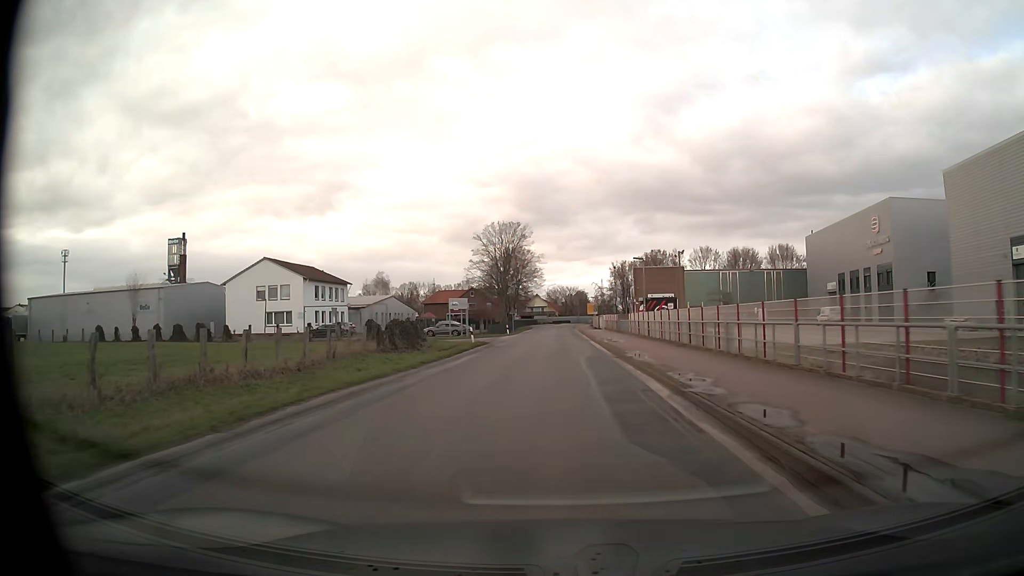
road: unclassified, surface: asphalt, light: Day
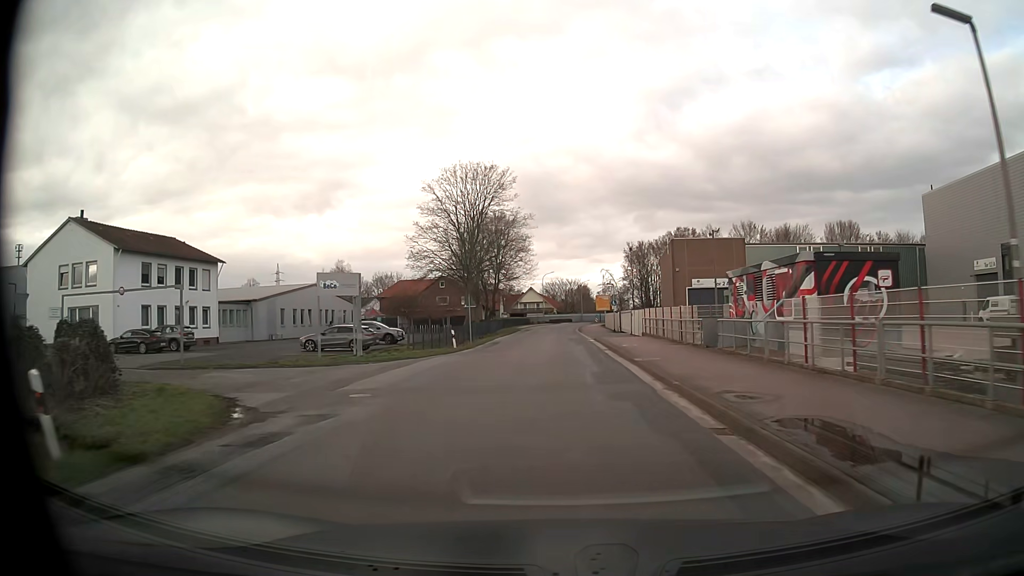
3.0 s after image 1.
(-0.1, +35.9) m; 0°
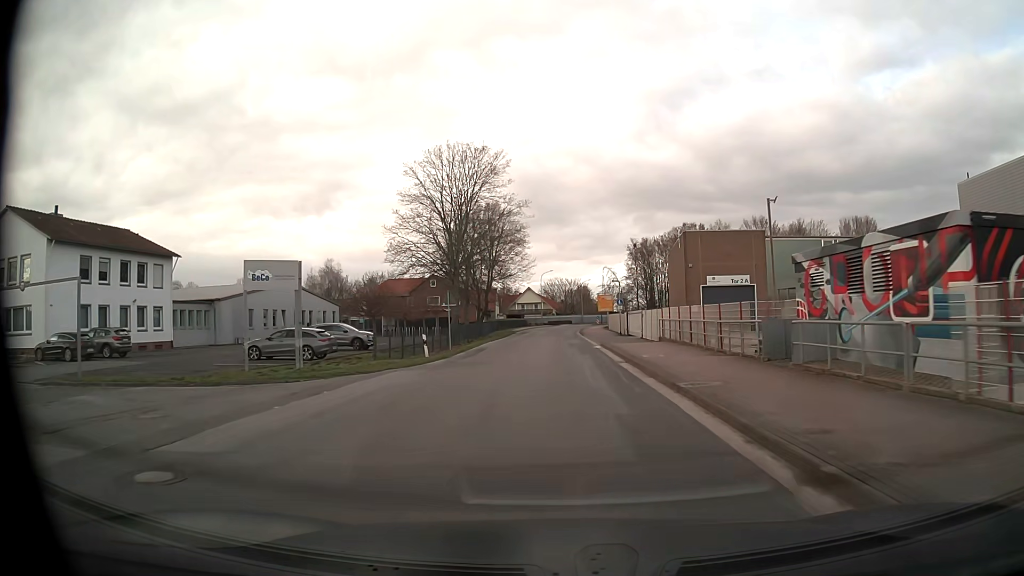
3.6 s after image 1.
(0.0, +7.4) m; 0°
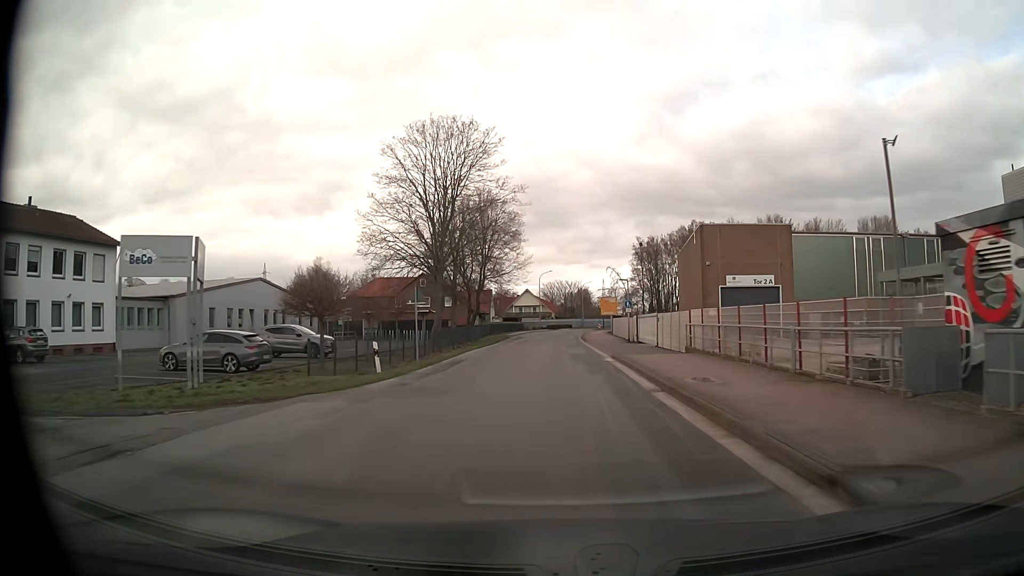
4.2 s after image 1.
(0.0, +7.5) m; 0°
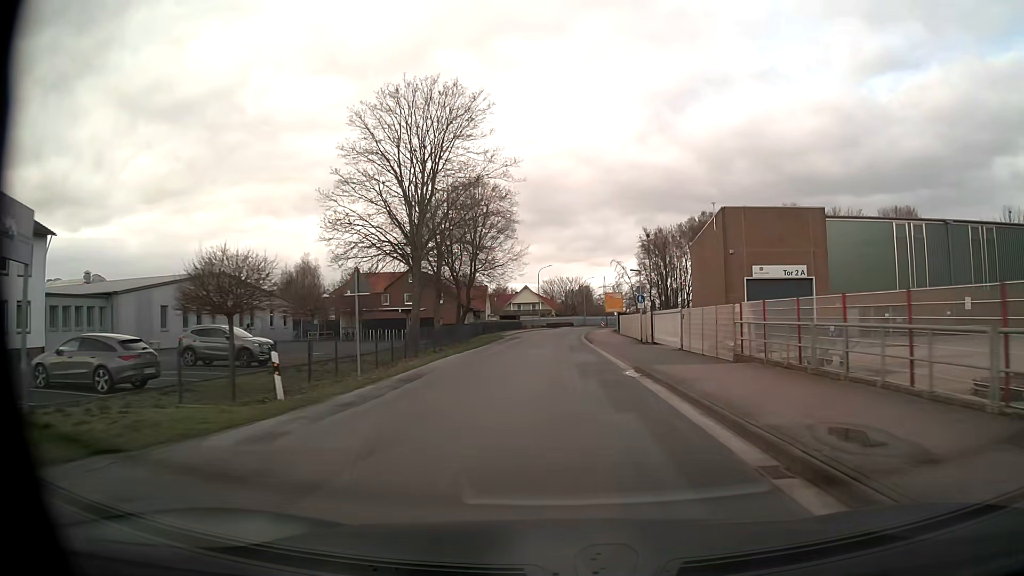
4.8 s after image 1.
(0.0, +7.6) m; 0°
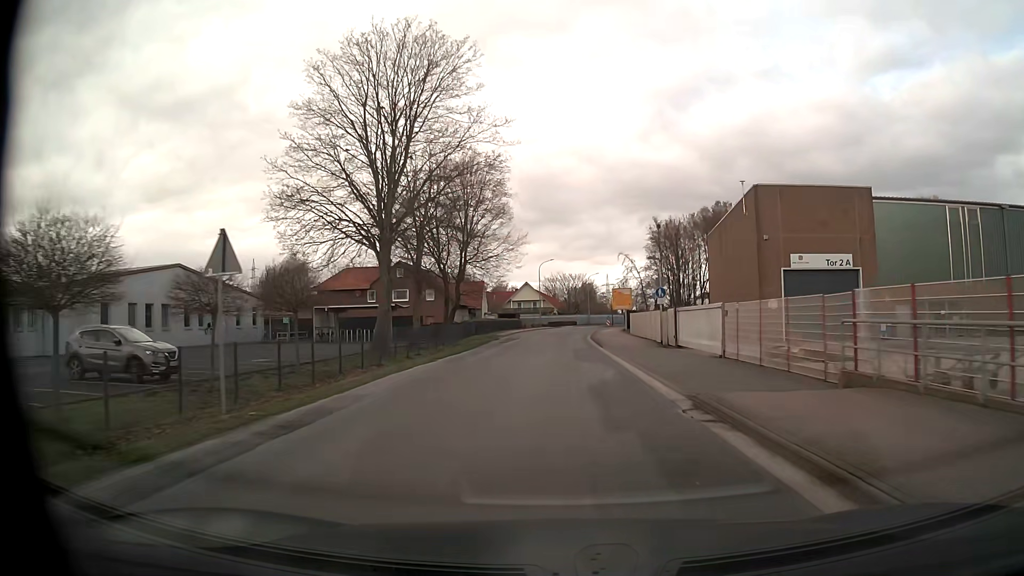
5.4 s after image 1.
(0.0, +7.7) m; 0°
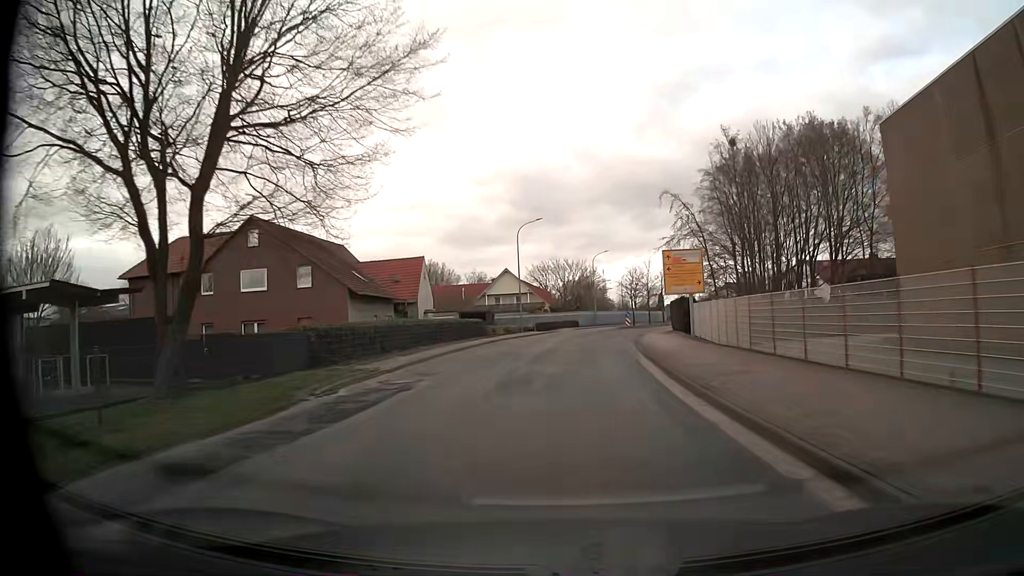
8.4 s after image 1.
(-0.1, +38.4) m; 0°
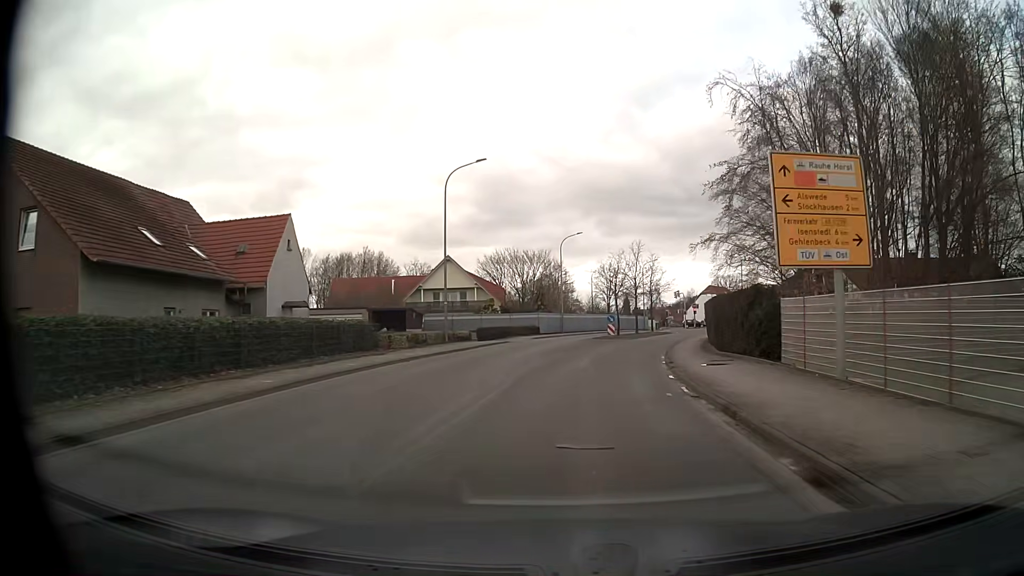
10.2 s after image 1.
(+0.5, +22.2) m; +3°
(0, +10) (+1, +20) (+2, +30) (+4, +40) (+7, +49) (+9, +59) (+13, +68) (+16, +78) (+21, +87) (+25, +96) m
